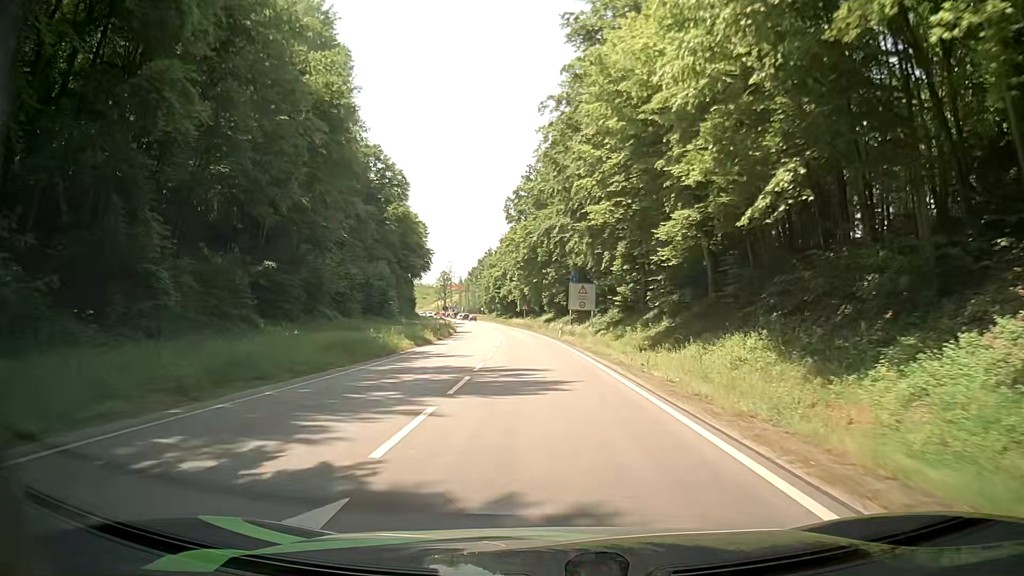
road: primary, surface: asphalt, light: Day
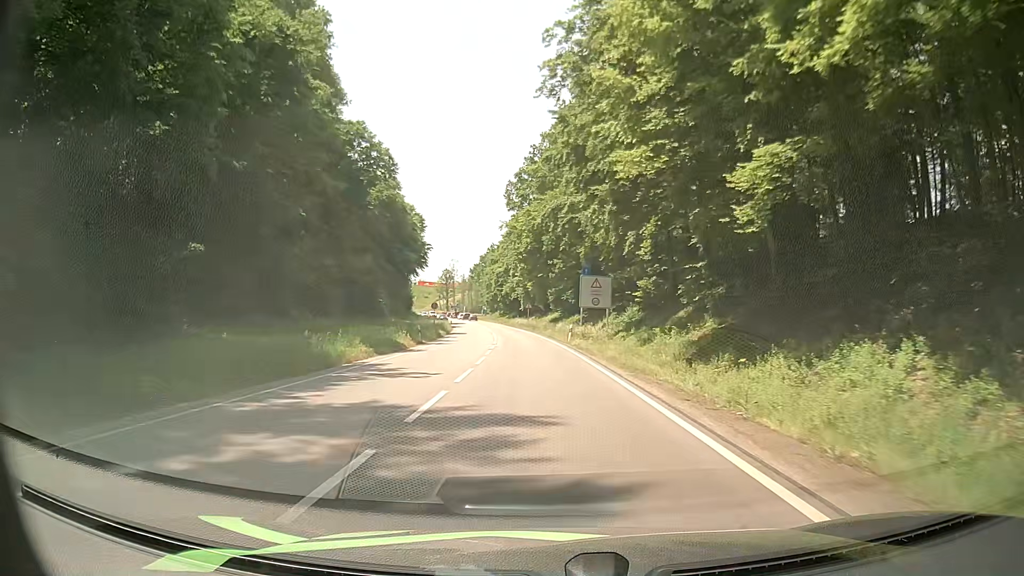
(0.0, +9.6) m; 0°
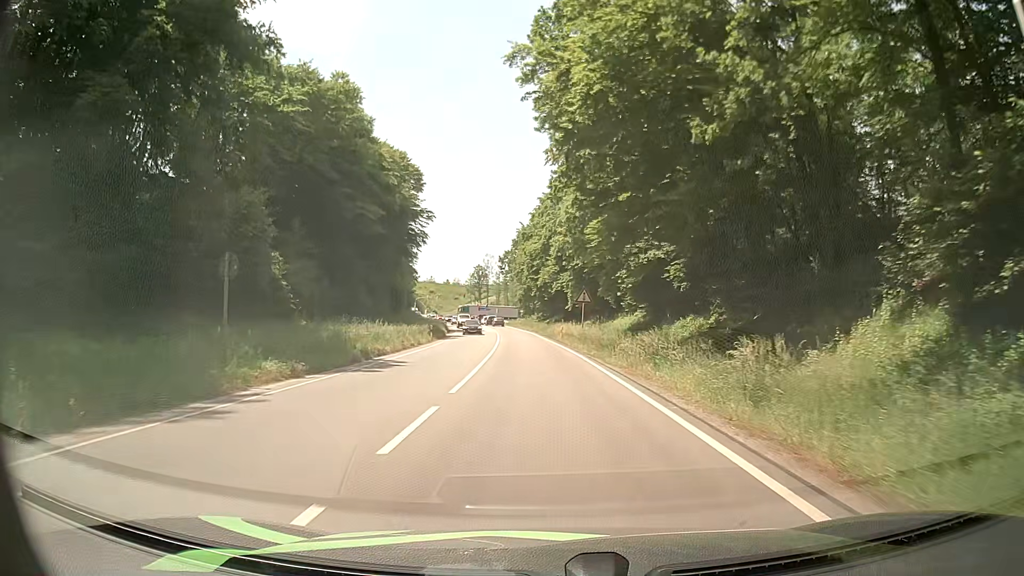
(-2.2, +43.9) m; -5°
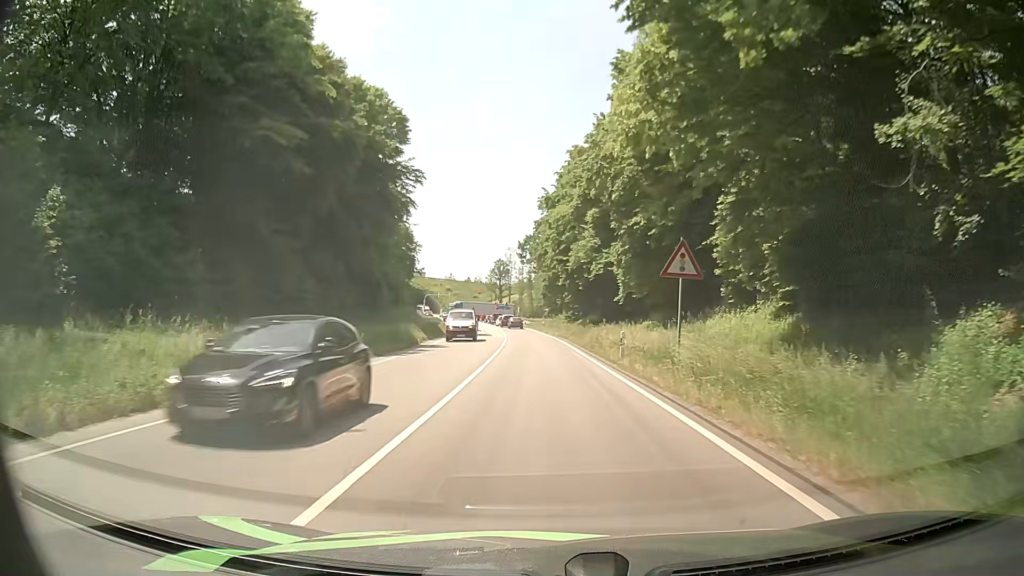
(-0.2, +24.2) m; -1°
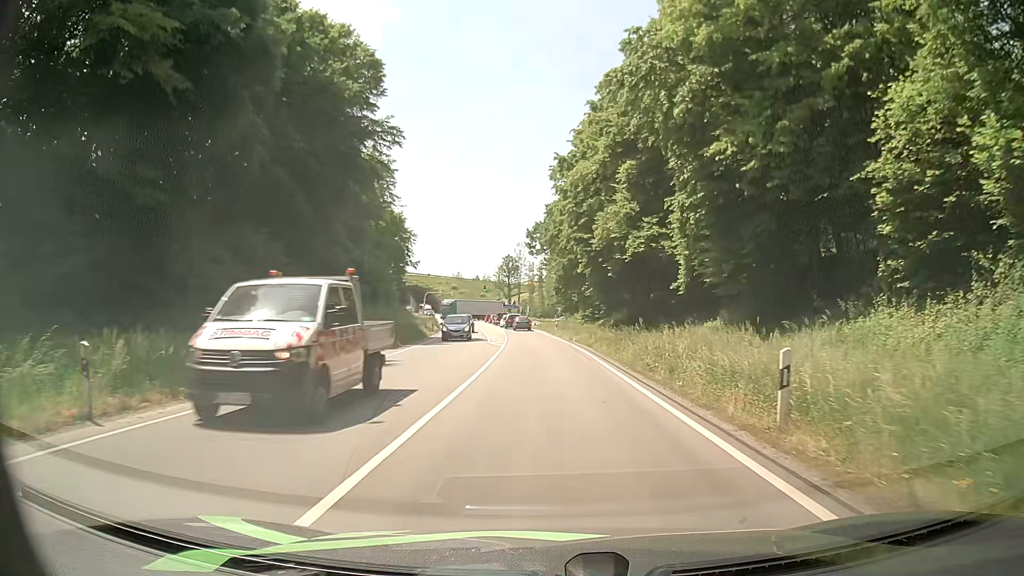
(-0.3, +14.4) m; -2°
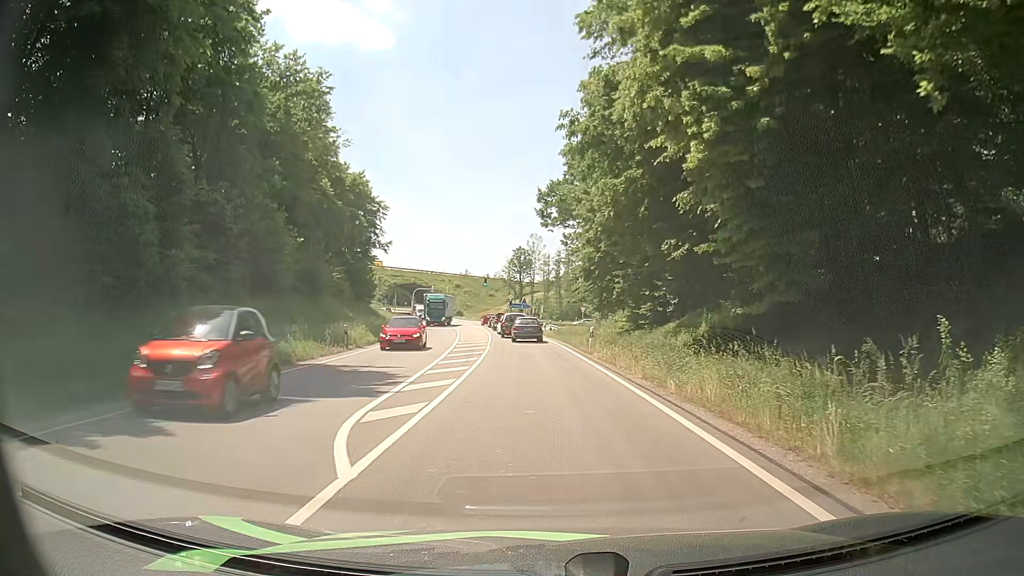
(-0.1, +28.5) m; -1°
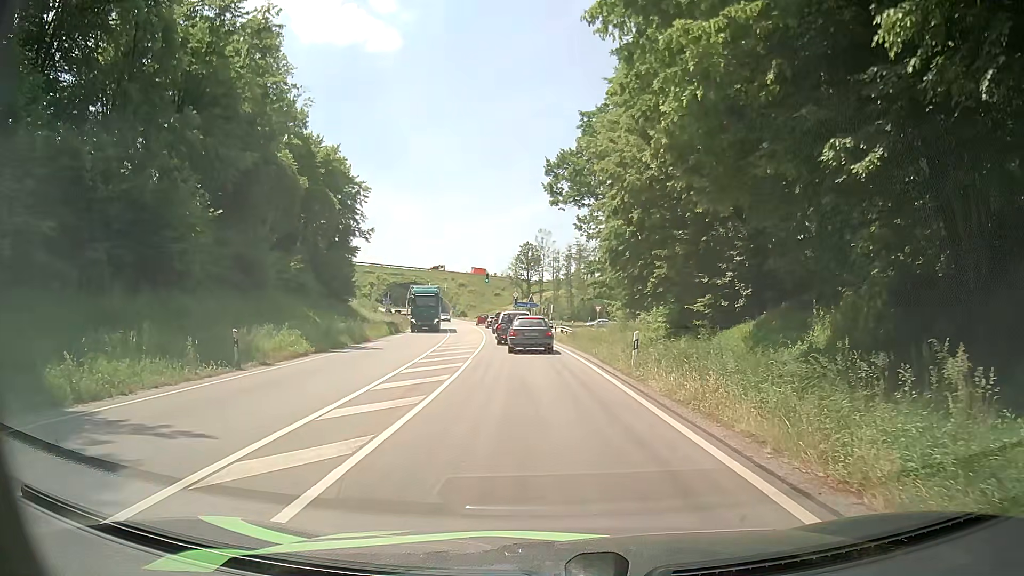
(-0.1, +11.4) m; 0°
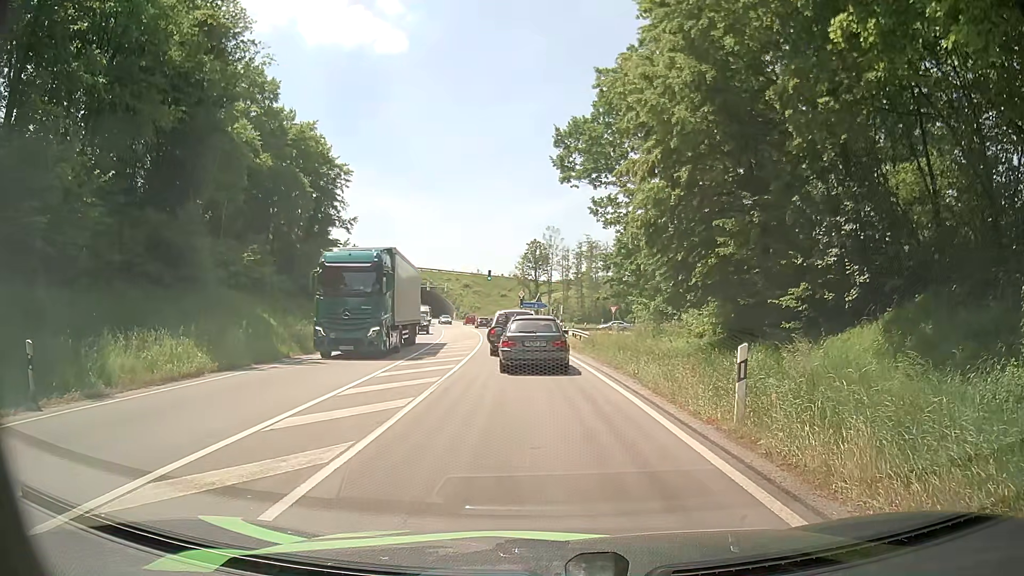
(-0.1, +8.5) m; +1°
